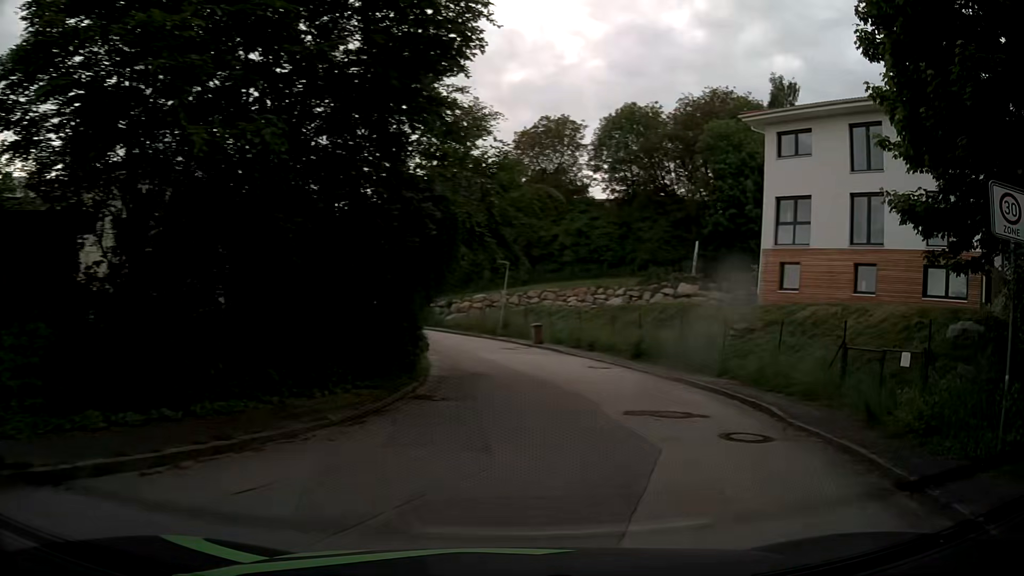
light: Day
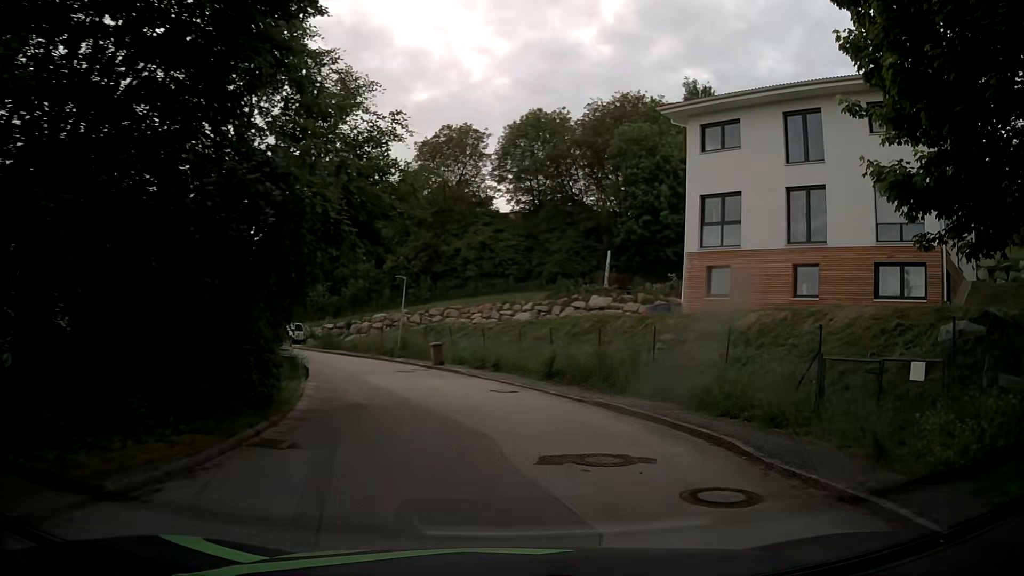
(+0.3, +3.0) m; +9°
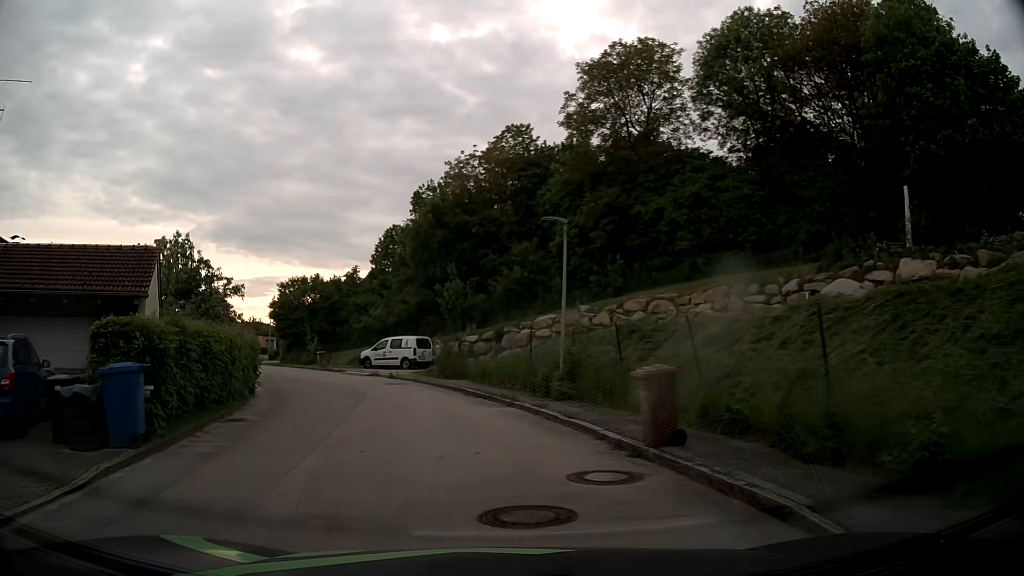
(-1.9, +19.7) m; -17°
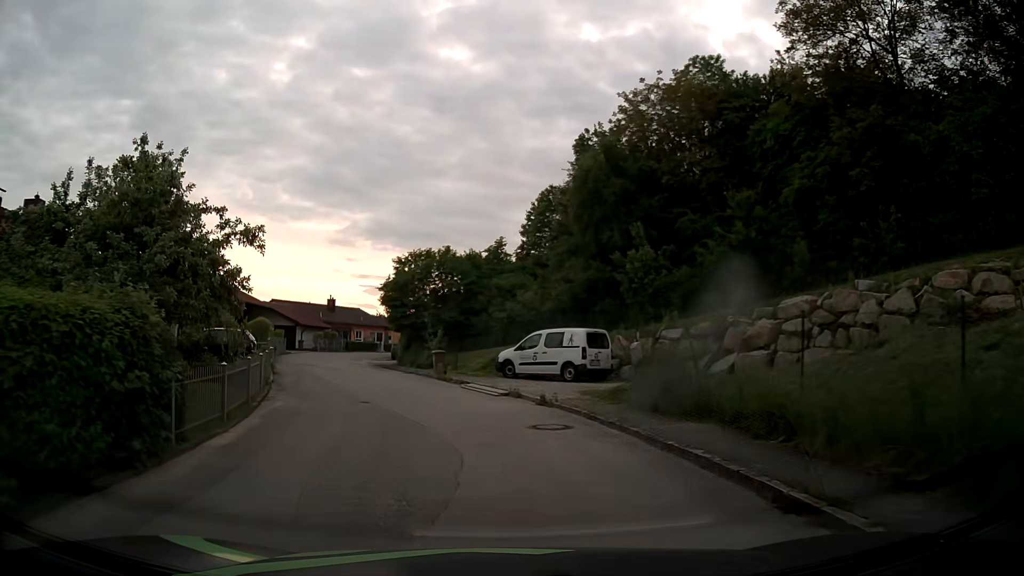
(-1.8, +13.3) m; -14°
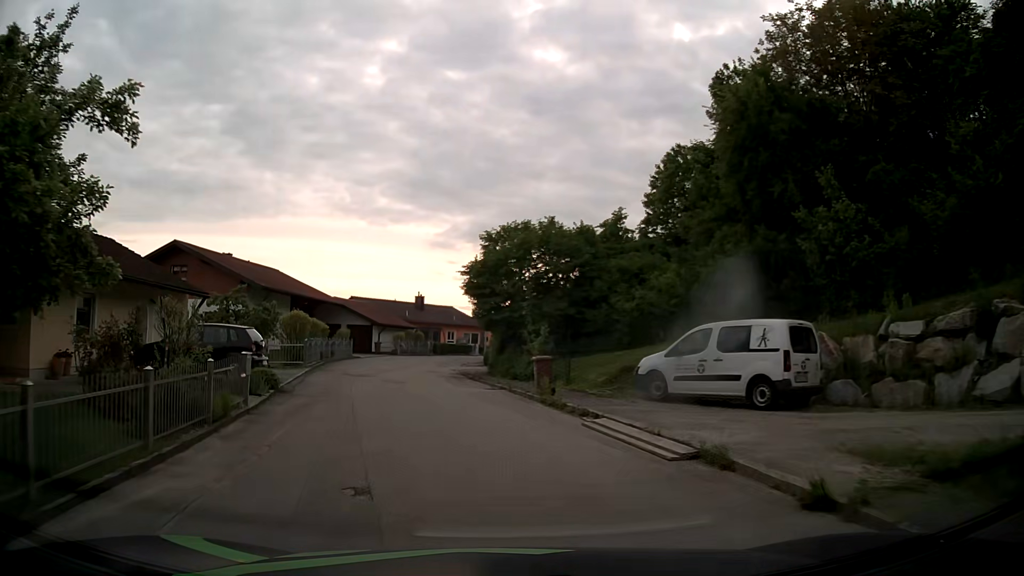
(-0.7, +9.3) m; -9°
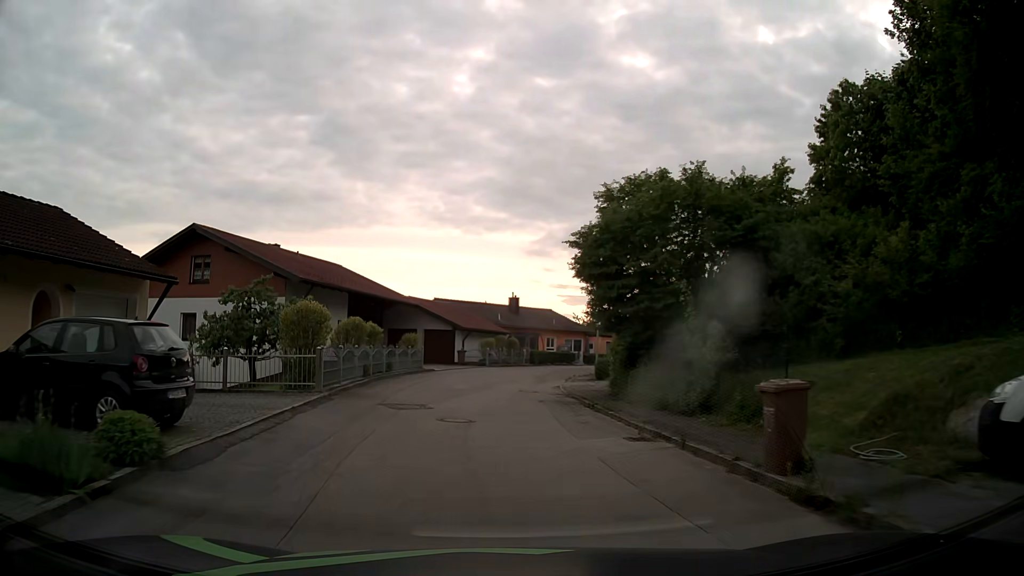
(-0.7, +9.5) m; -8°
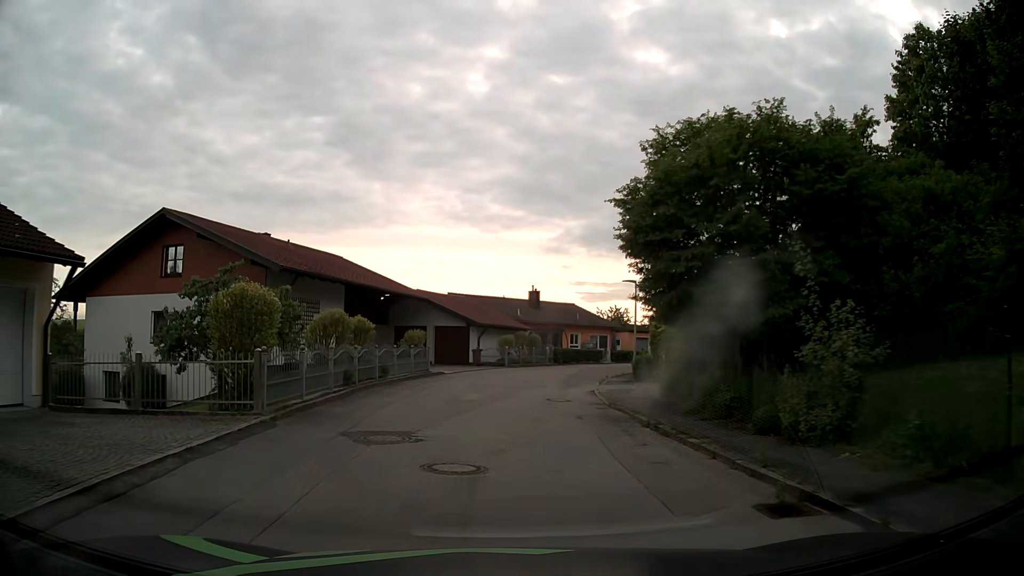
(-0.1, +4.9) m; -2°
(0, +10) (0, +20) (+2, +30) (+5, +39) (+9, +48) (+15, +56) (+23, +63) (+30, +69) (+39, +75) (+48, +79) m
